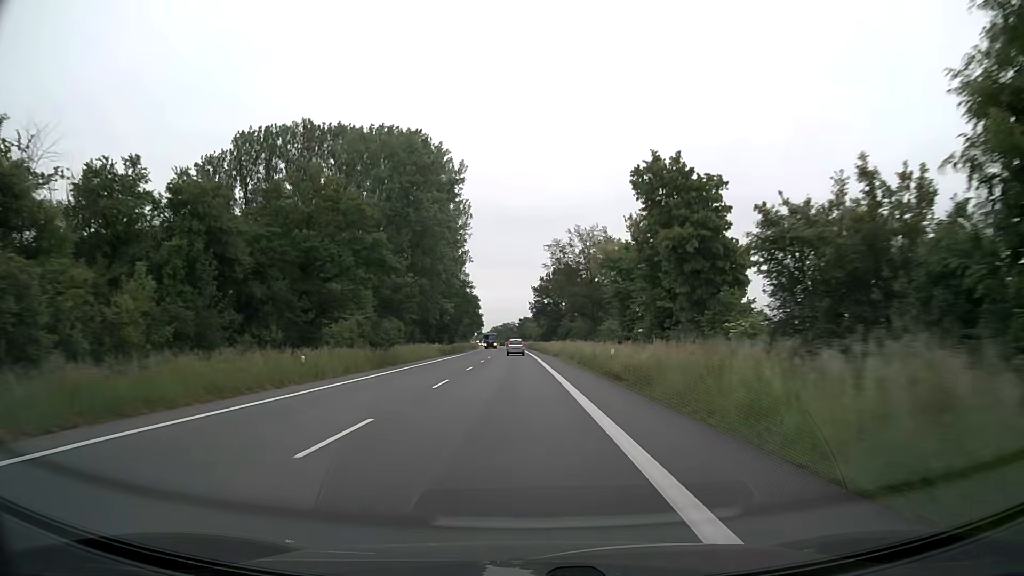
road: primary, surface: asphalt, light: Day
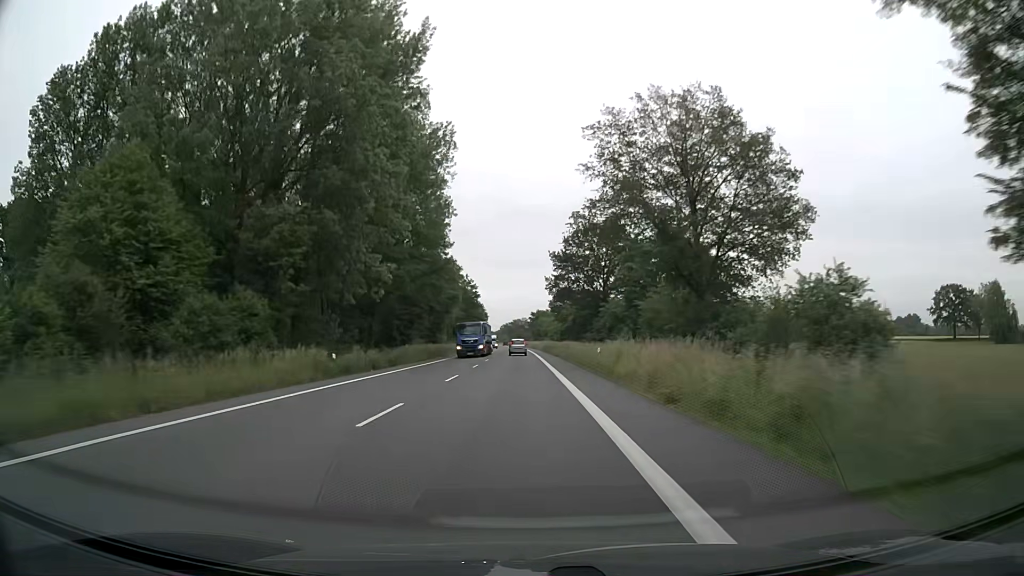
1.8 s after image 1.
(-0.3, +45.4) m; -1°
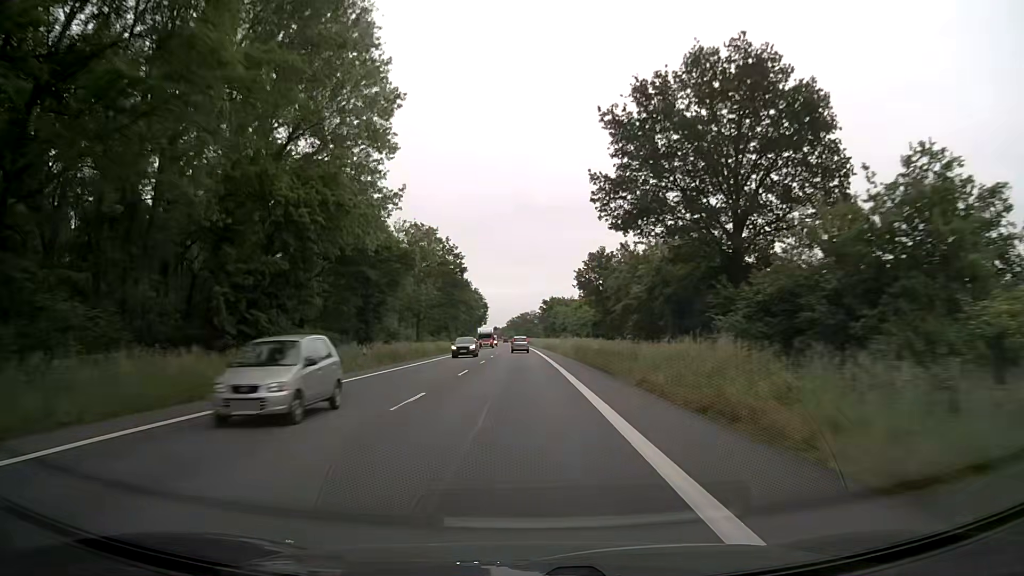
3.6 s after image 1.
(-0.3, +46.2) m; -1°
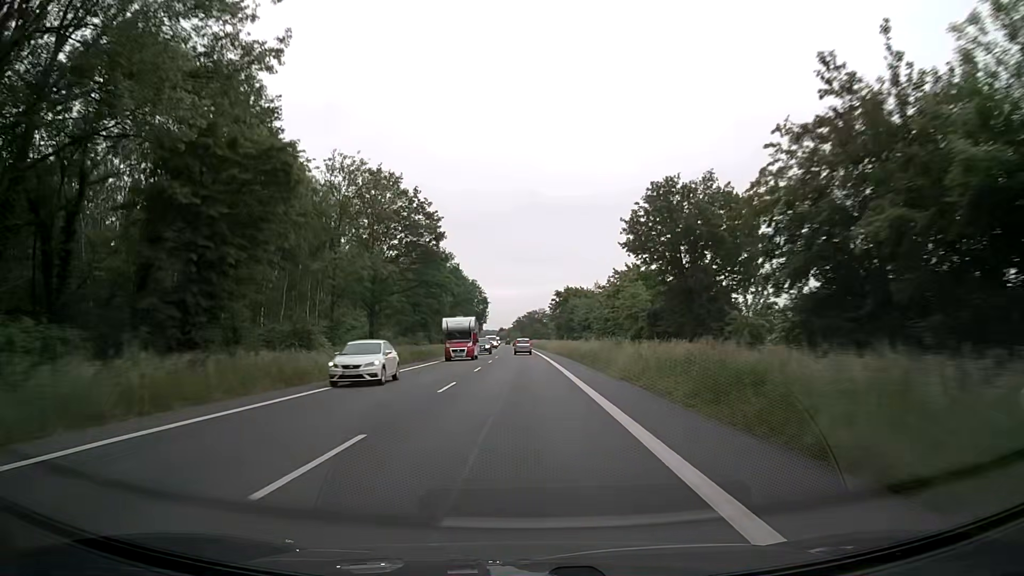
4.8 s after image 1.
(-0.1, +30.9) m; -1°
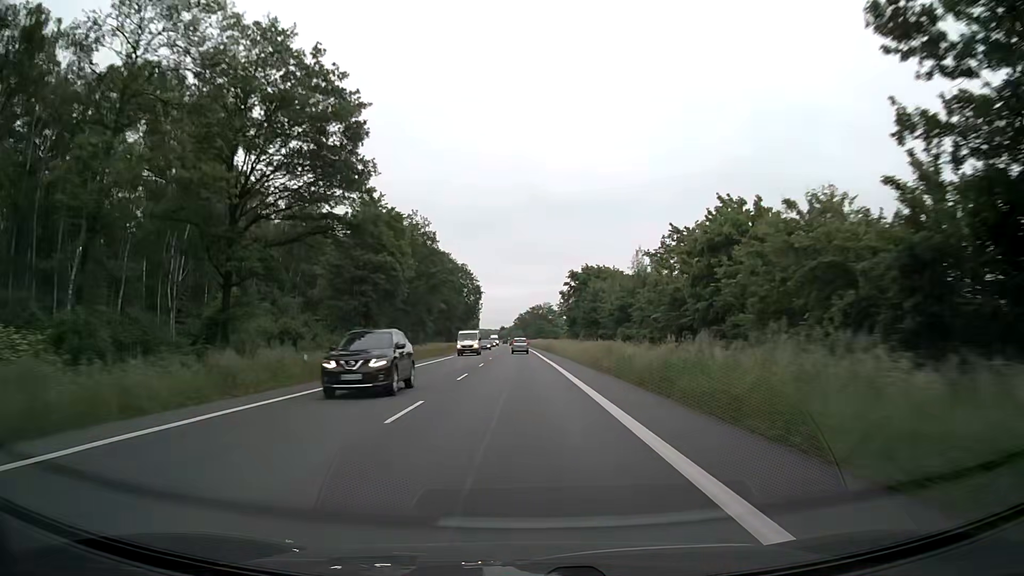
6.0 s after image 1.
(0.0, +30.9) m; 0°
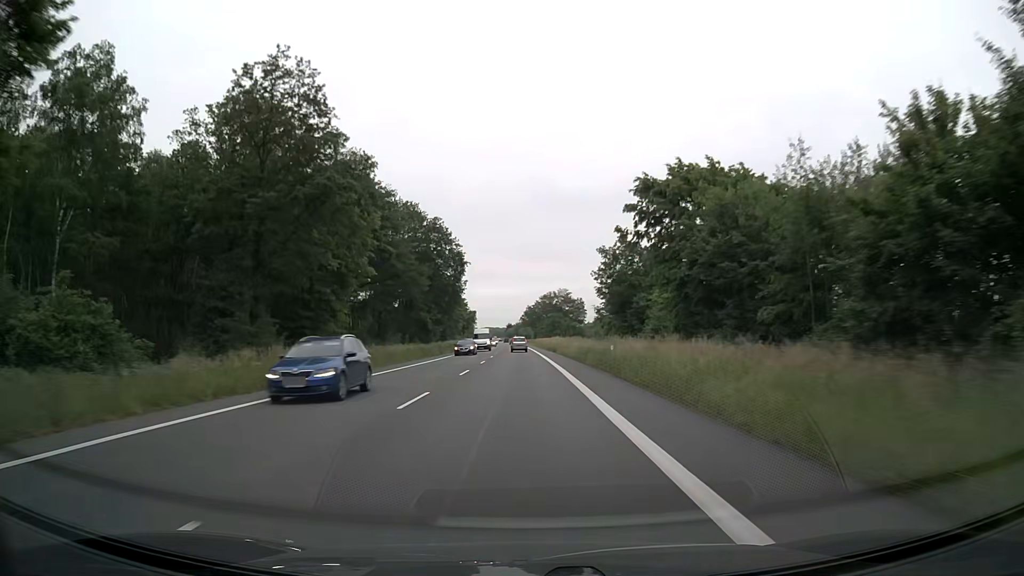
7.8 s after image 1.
(0.0, +46.2) m; -1°
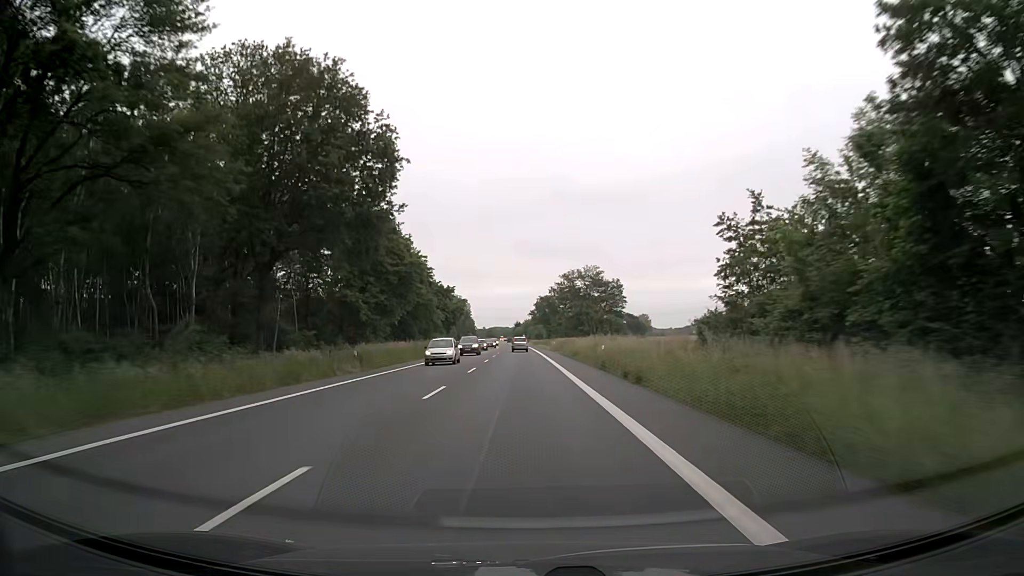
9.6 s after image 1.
(-0.3, +45.8) m; -1°
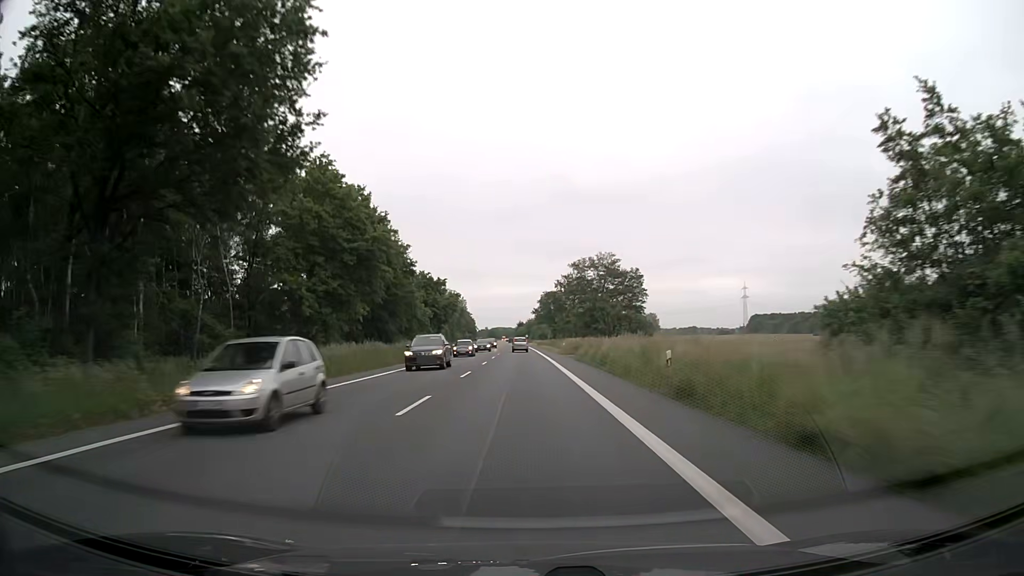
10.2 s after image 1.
(+0.1, +15.1) m; 0°
(0, +10) (0, +20) (0, +30) (-1, +40) (-1, +50) (-1, +60) (-1, +70) (-1, +80) (-2, +90) (-2, +100) m
